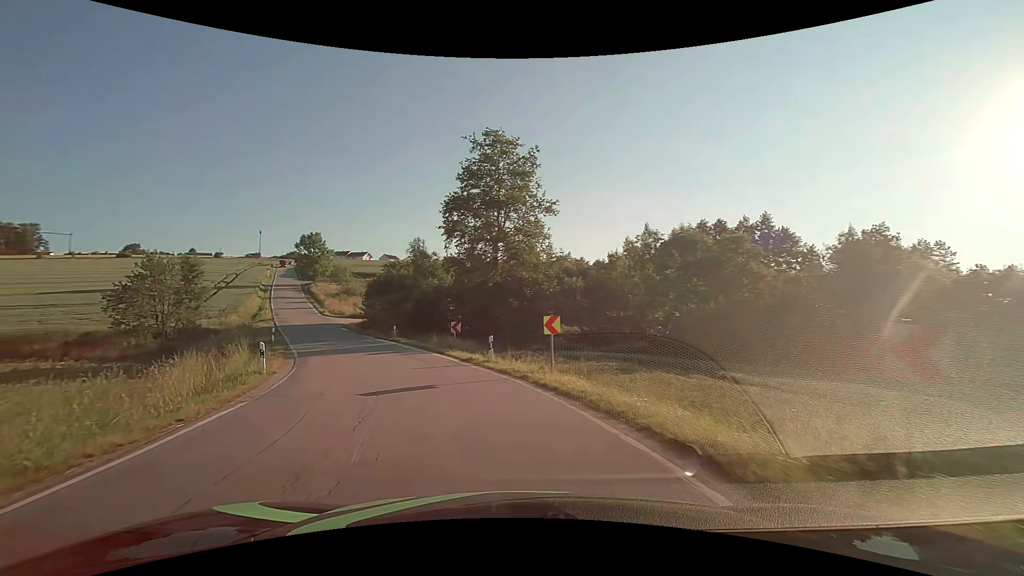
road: secondary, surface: asphalt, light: Day
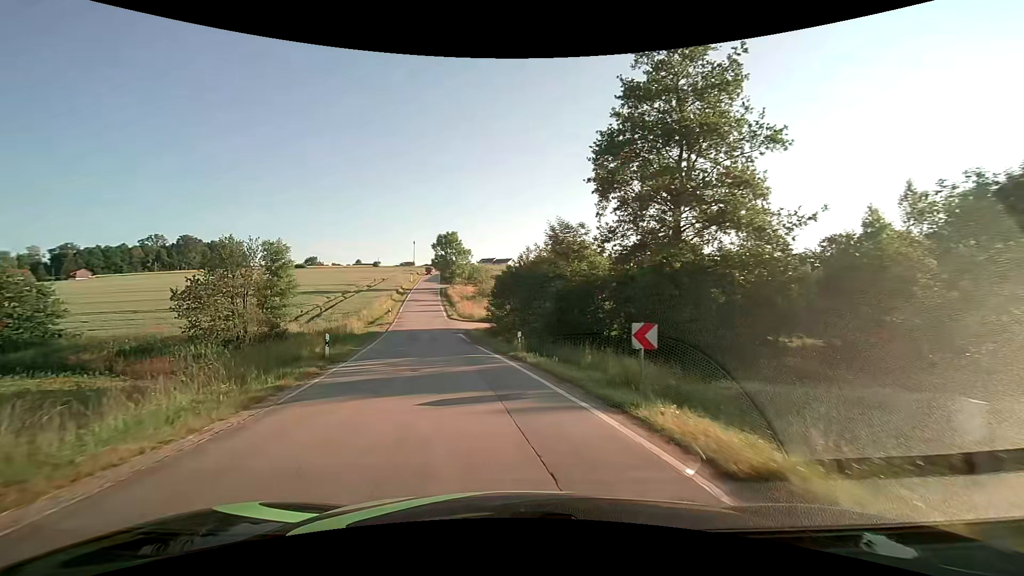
(-2.2, +14.2) m; -17°
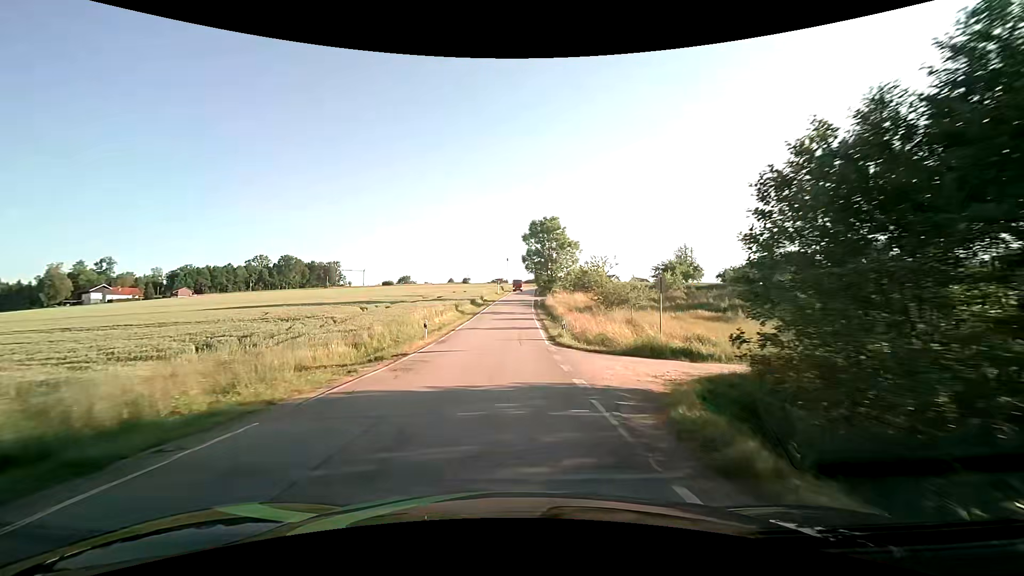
(-4.7, +31.2) m; -11°
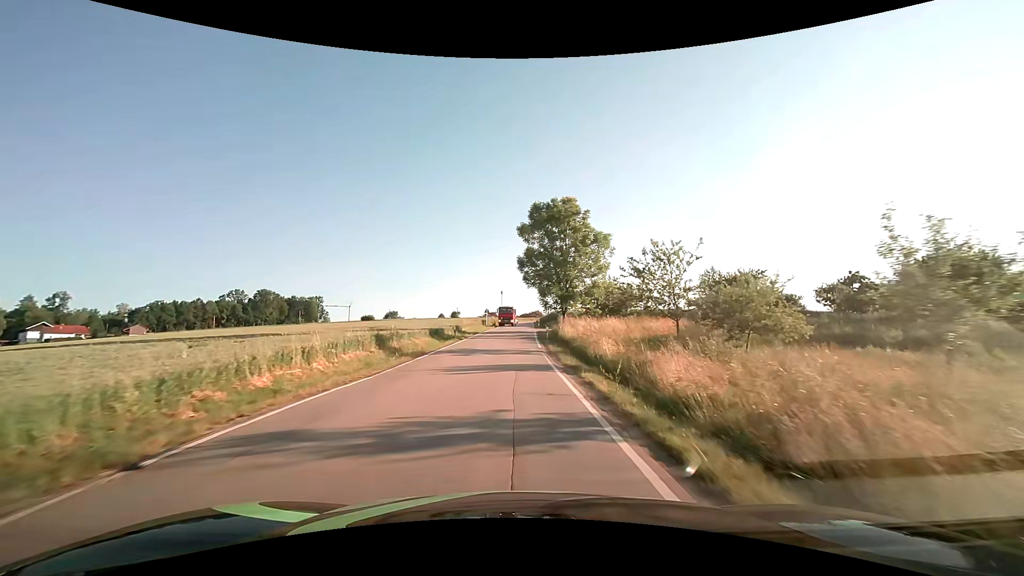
(+0.1, +26.0) m; 0°
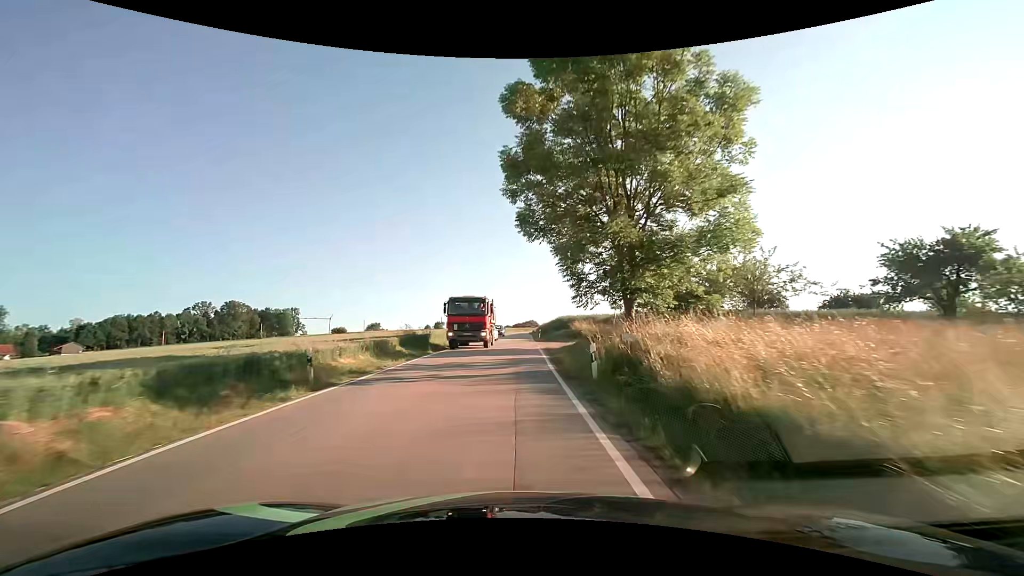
(+0.1, +26.4) m; +1°
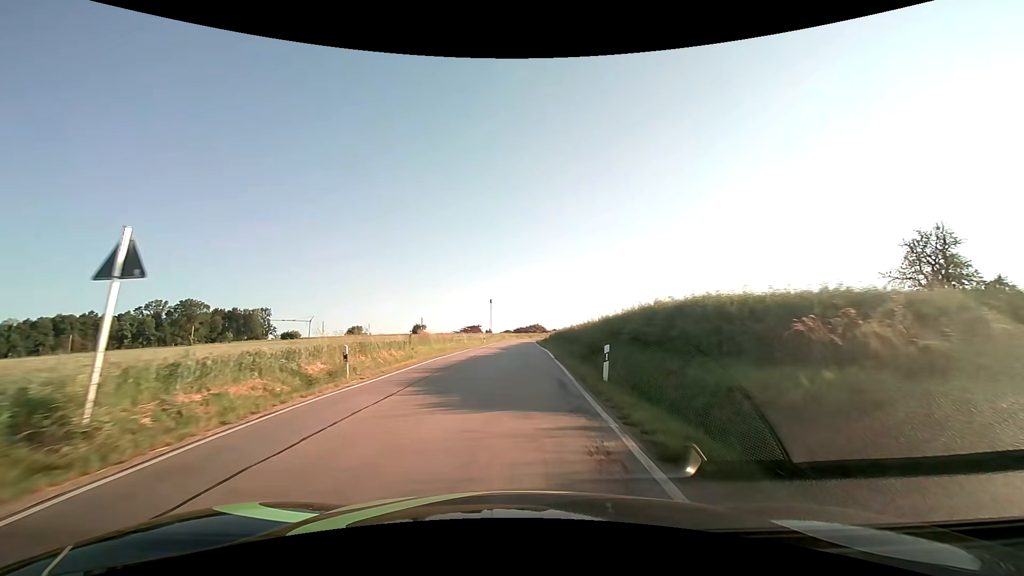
(+0.2, +43.4) m; 0°
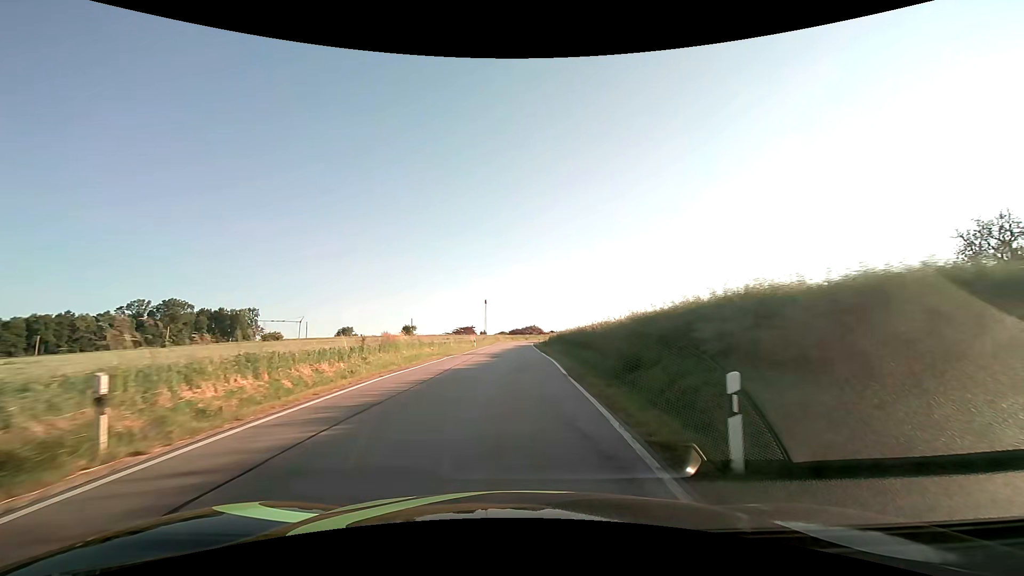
(0.0, +8.3) m; +1°
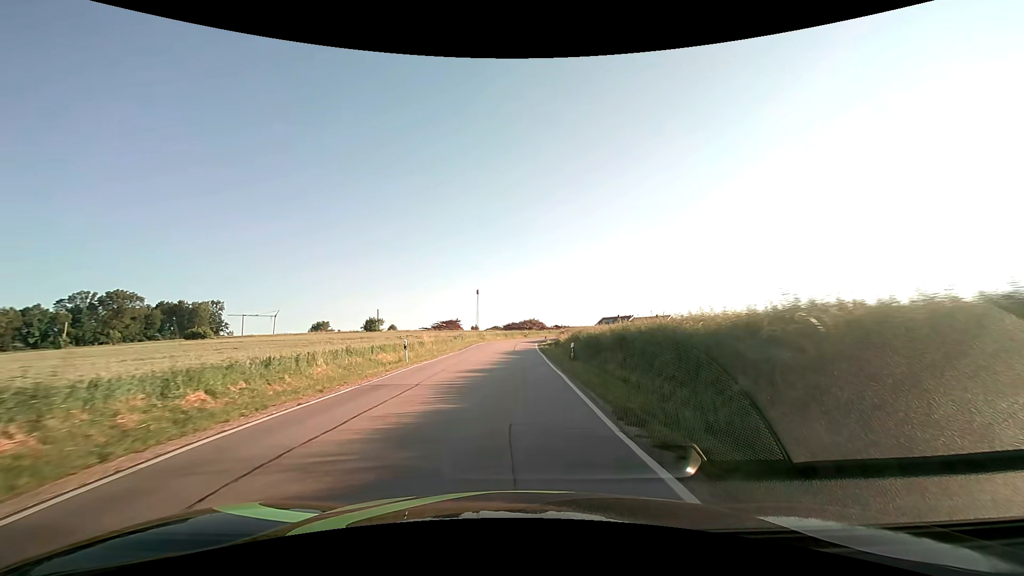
(+0.1, +31.8) m; 0°
